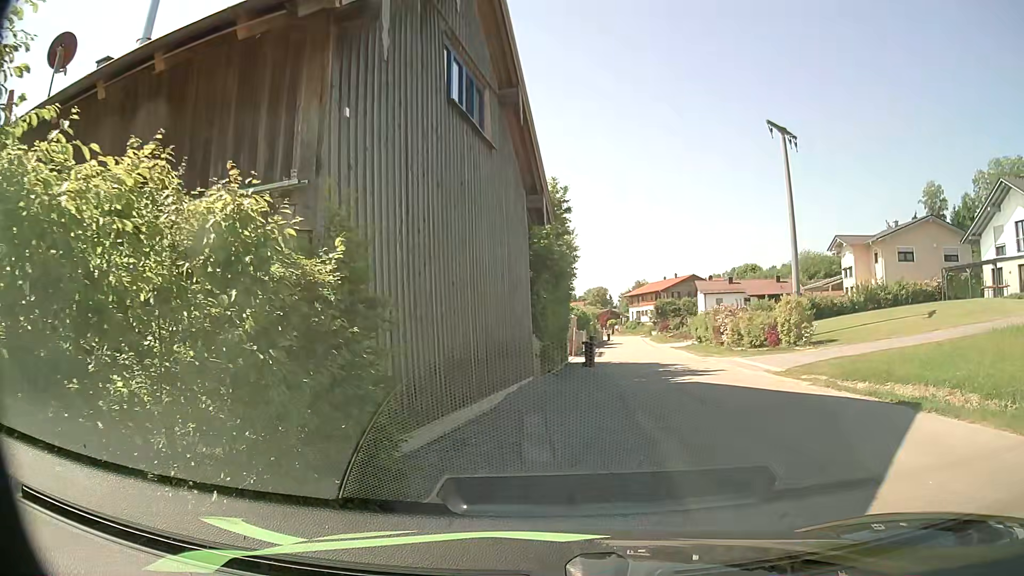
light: Day
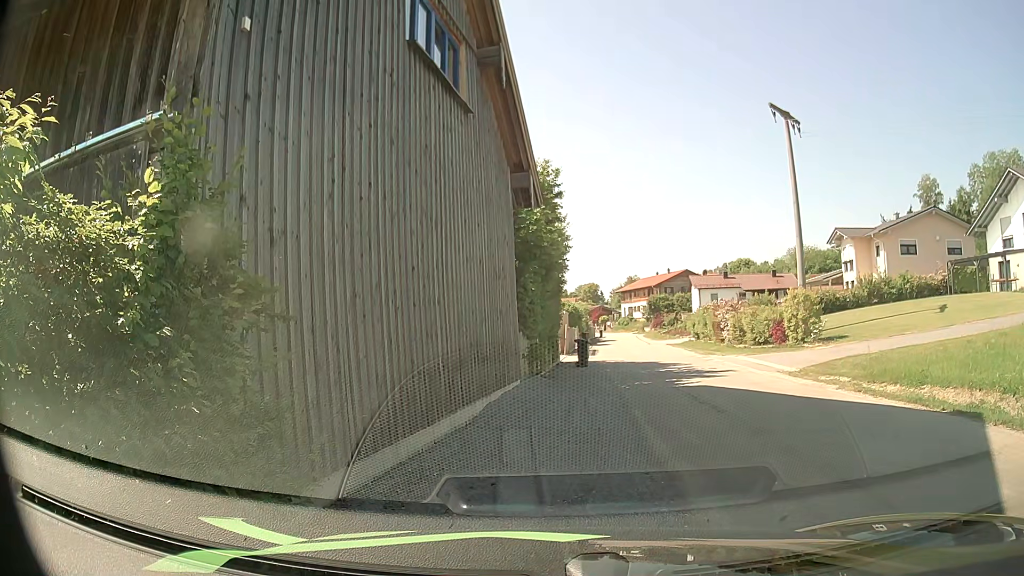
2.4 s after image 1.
(0.0, +2.0) m; 0°
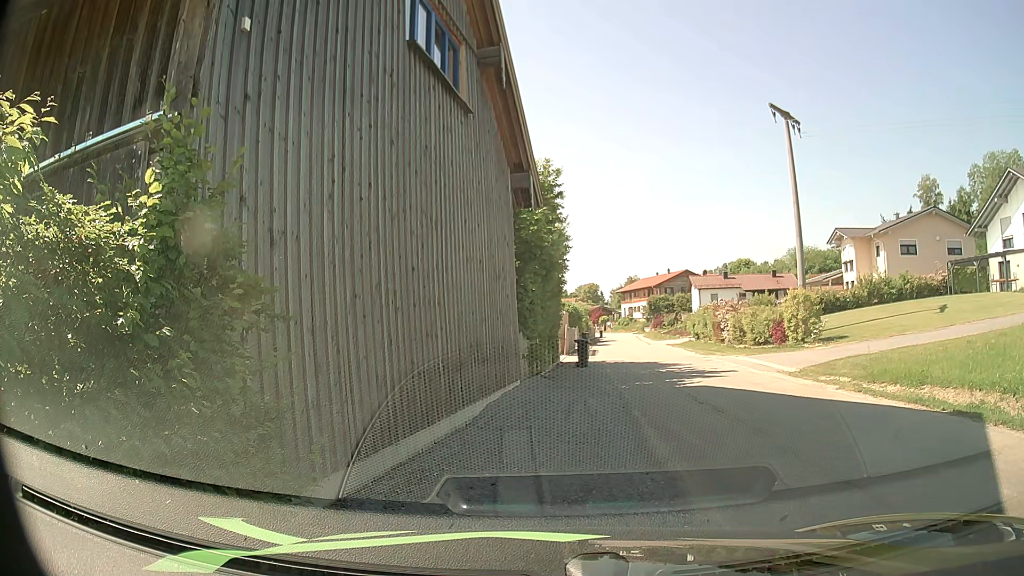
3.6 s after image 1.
(0.0, 0.0) m; 0°
